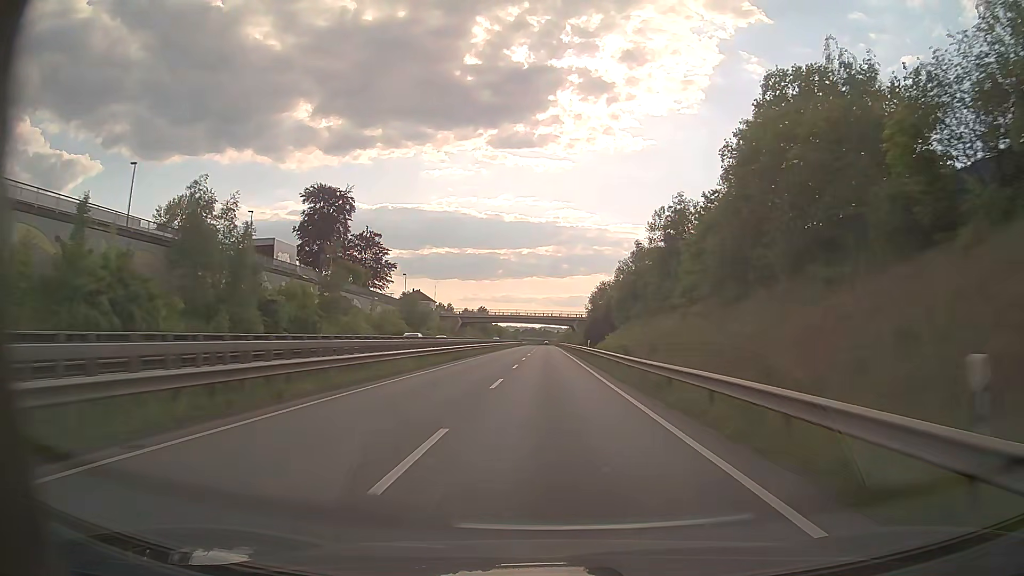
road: trunk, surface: asphalt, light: Day
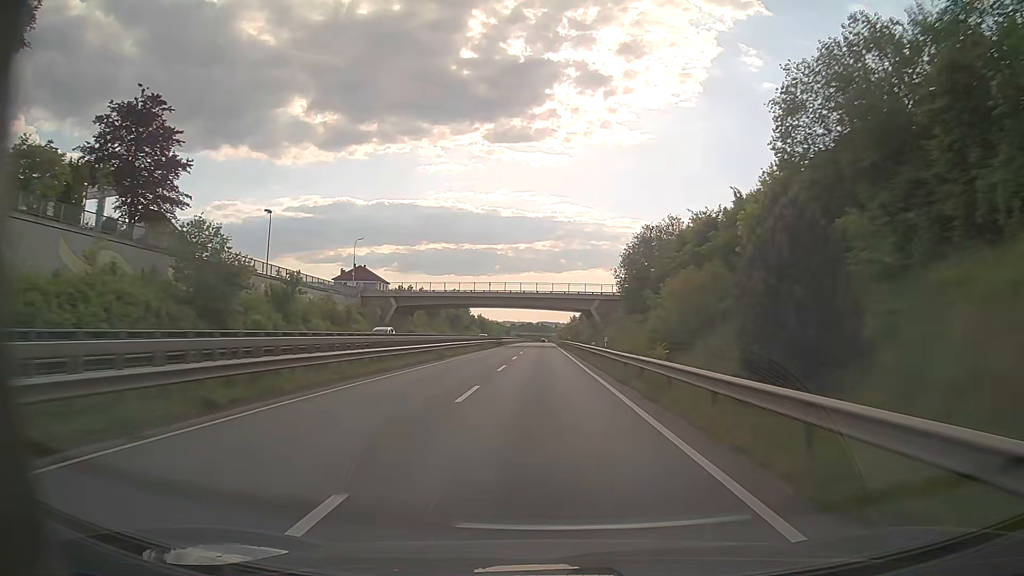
(+0.3, +65.6) m; 0°
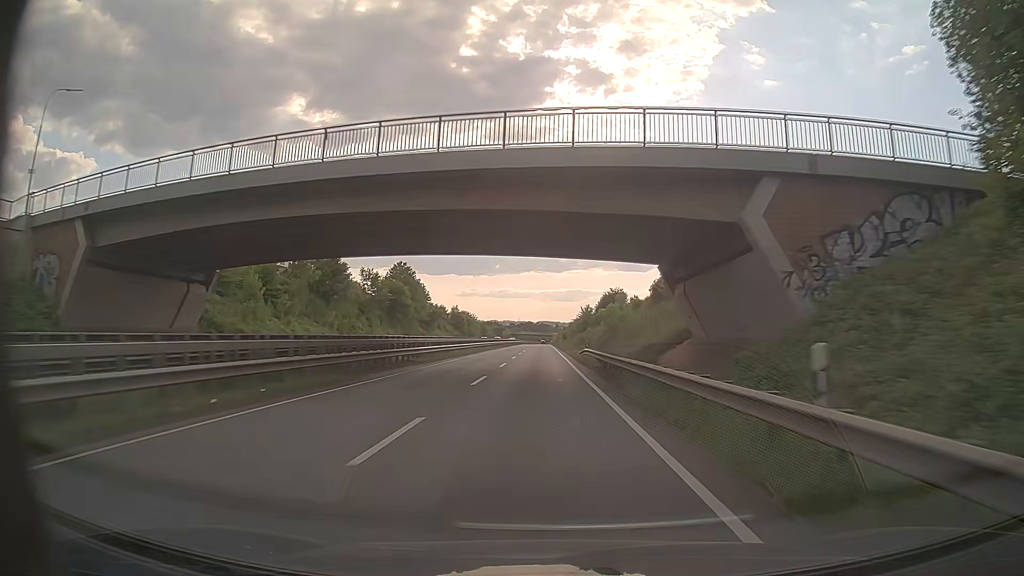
(+0.1, +65.2) m; 0°
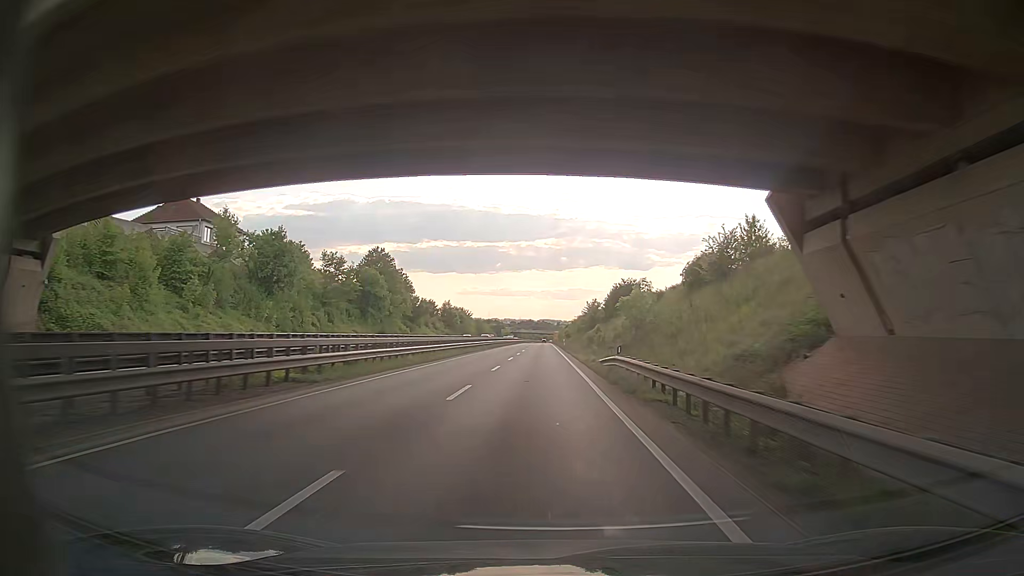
(0.0, +16.3) m; 0°
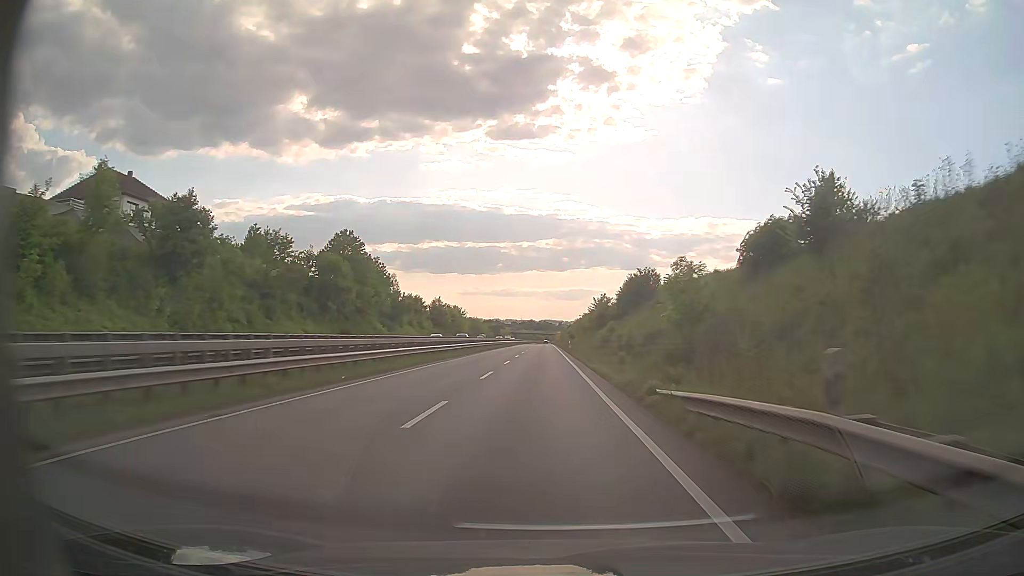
(0.0, +16.3) m; 0°
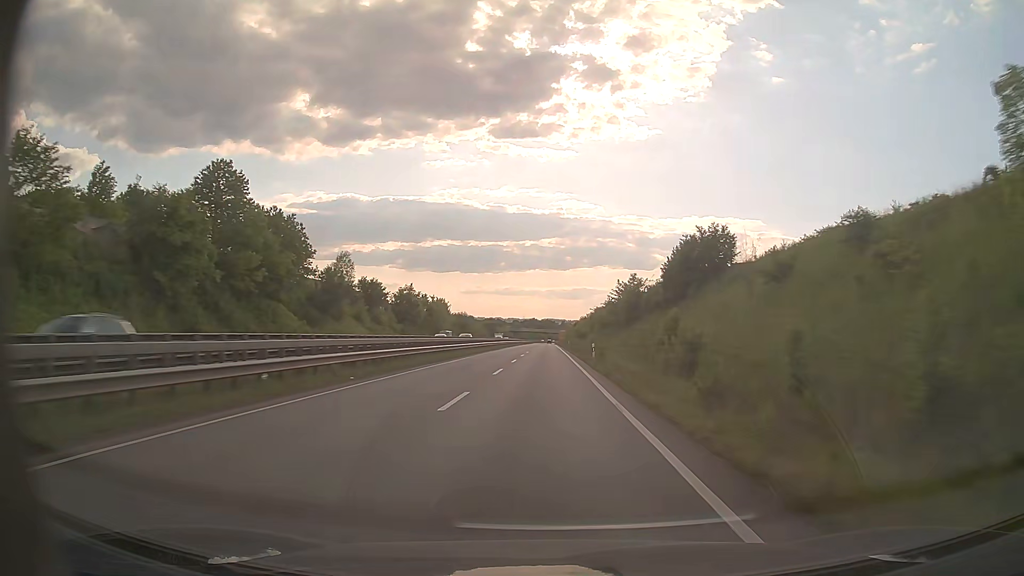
(-0.1, +32.8) m; 0°
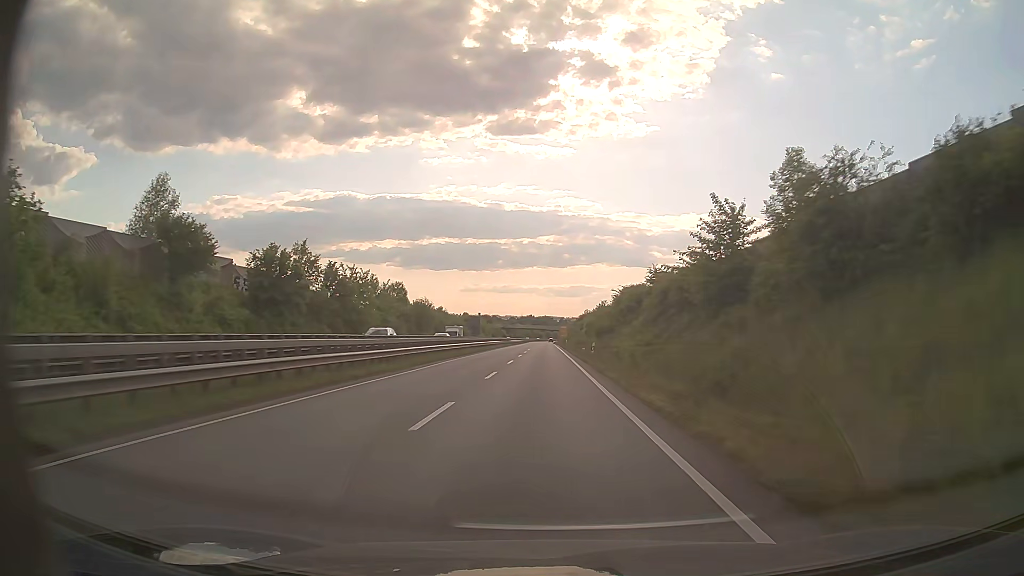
(+0.2, +49.6) m; 0°
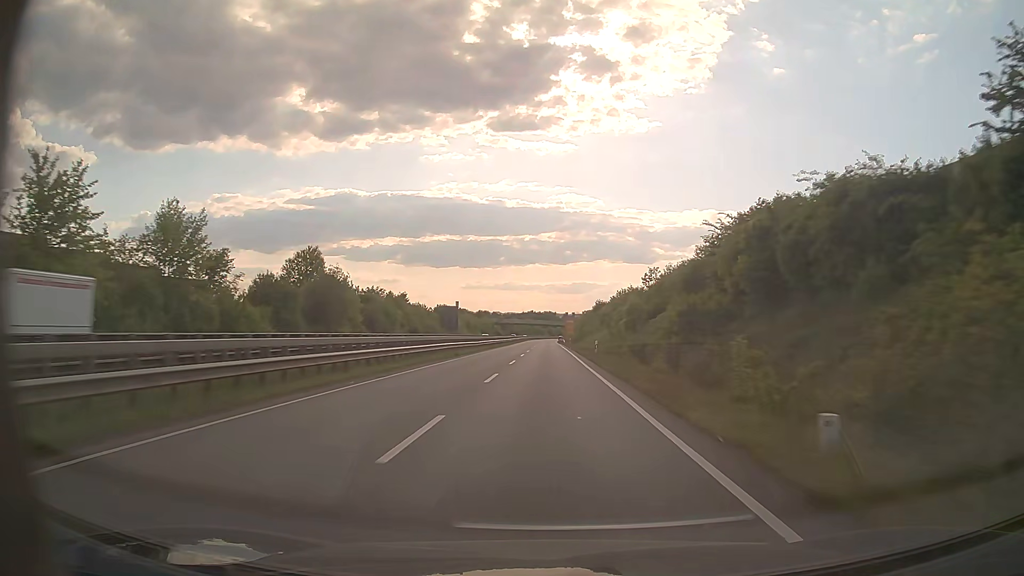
(-0.2, +49.7) m; 0°
(0, +10) (0, +20) (0, +30) (0, +40) (0, +50) (0, +60) (0, +70) (0, +80) (0, +90) (0, +100) m
